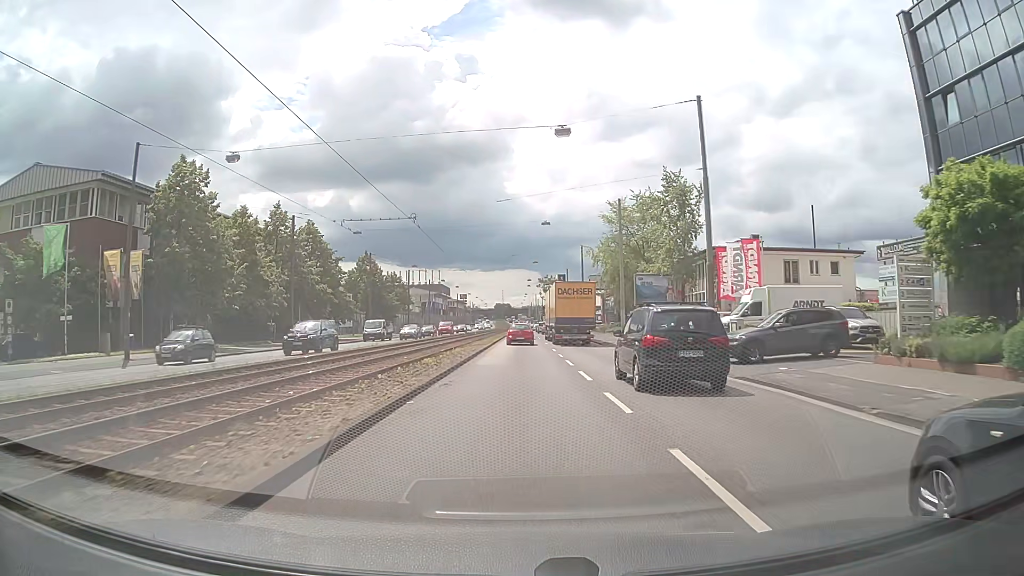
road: primary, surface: asphalt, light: Day
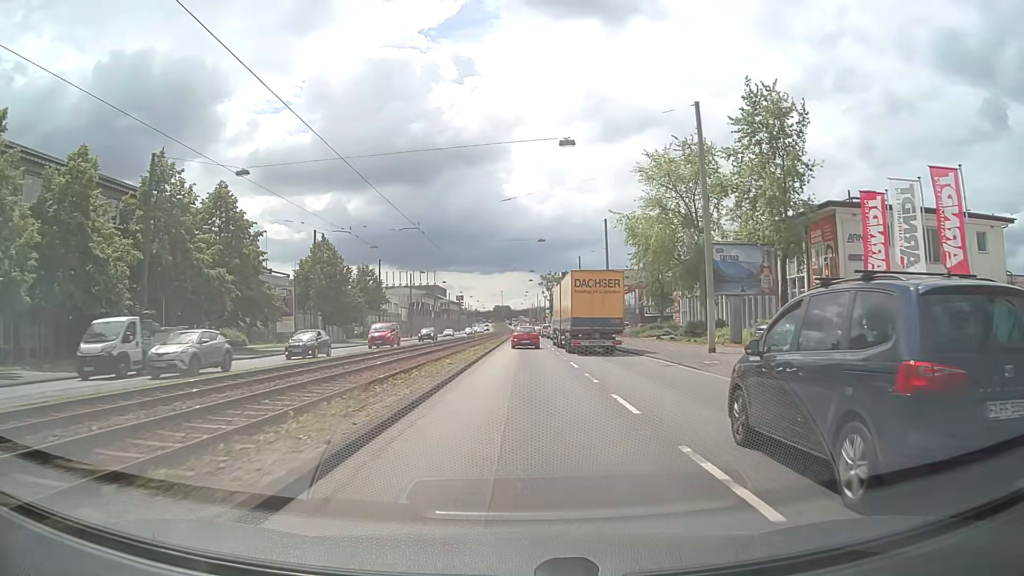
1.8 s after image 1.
(-0.1, +23.7) m; 0°
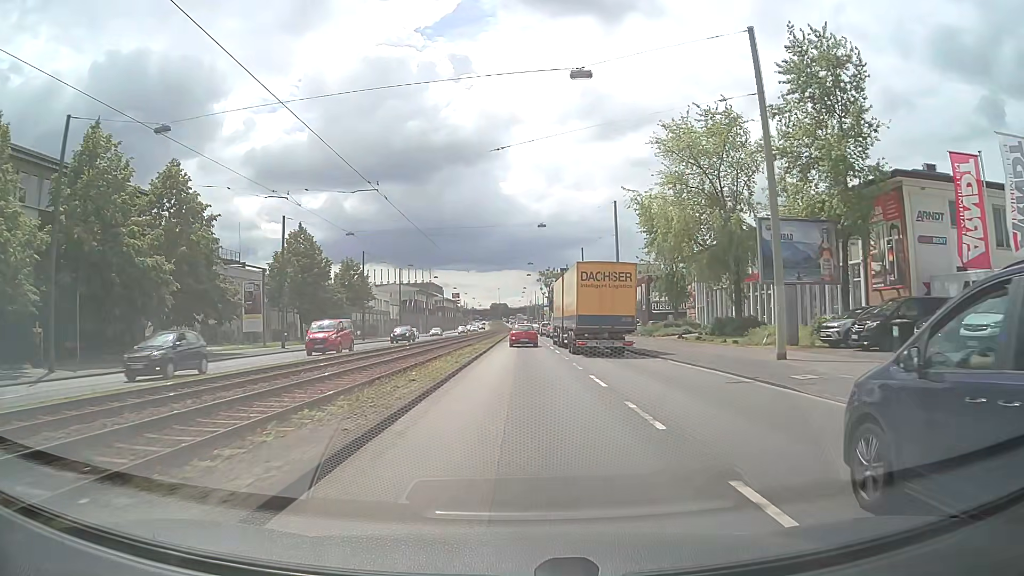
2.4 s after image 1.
(0.0, +7.9) m; 0°
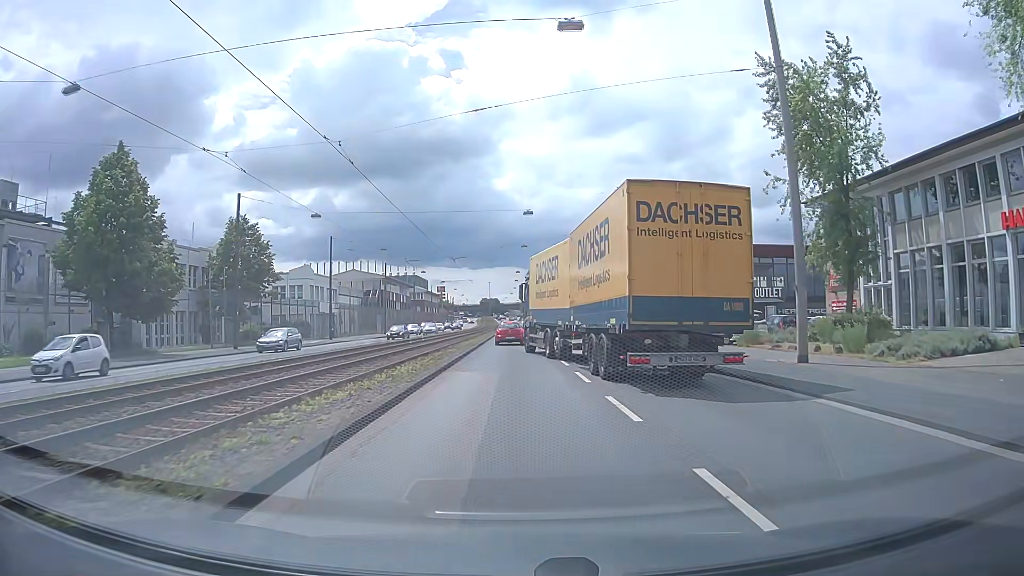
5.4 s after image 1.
(+0.3, +35.3) m; 0°
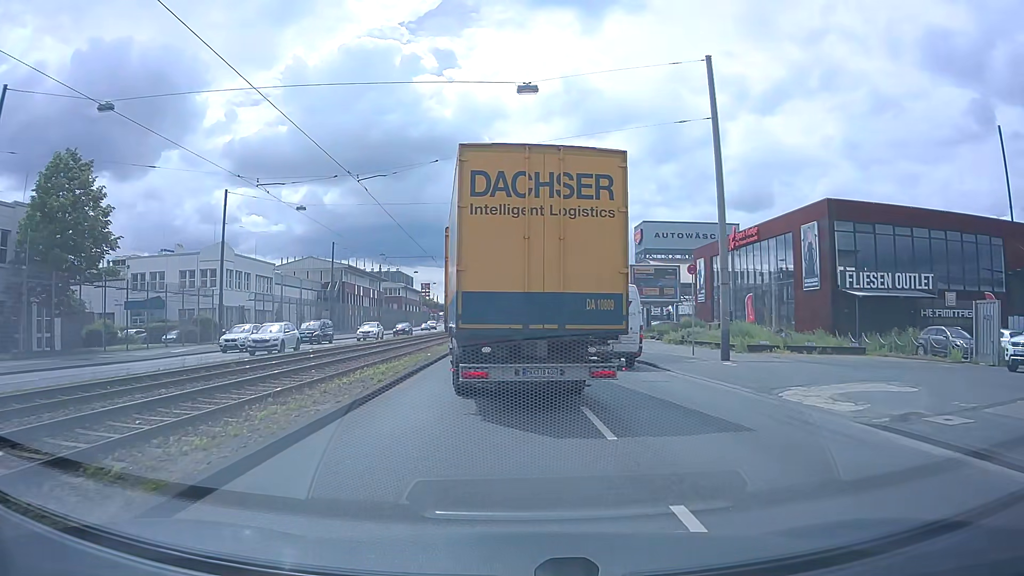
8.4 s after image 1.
(+0.2, +24.8) m; +1°
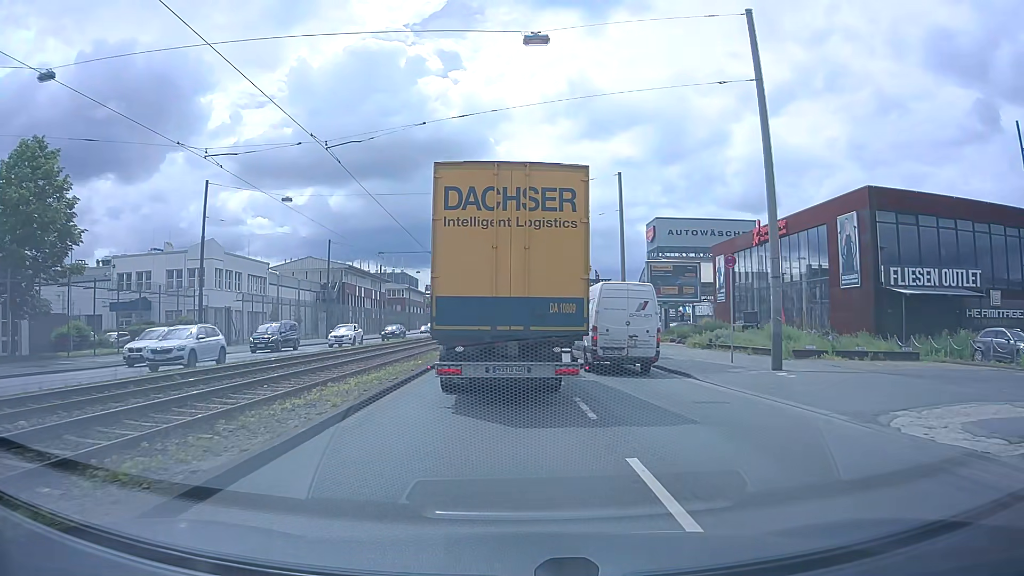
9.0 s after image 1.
(0.0, +4.1) m; 0°
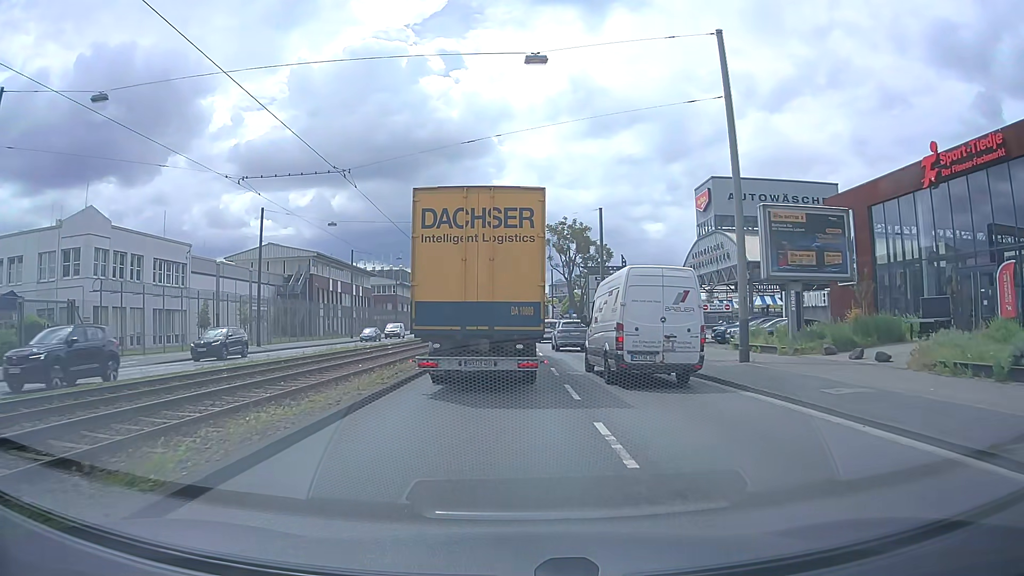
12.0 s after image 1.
(-0.3, +21.6) m; -1°
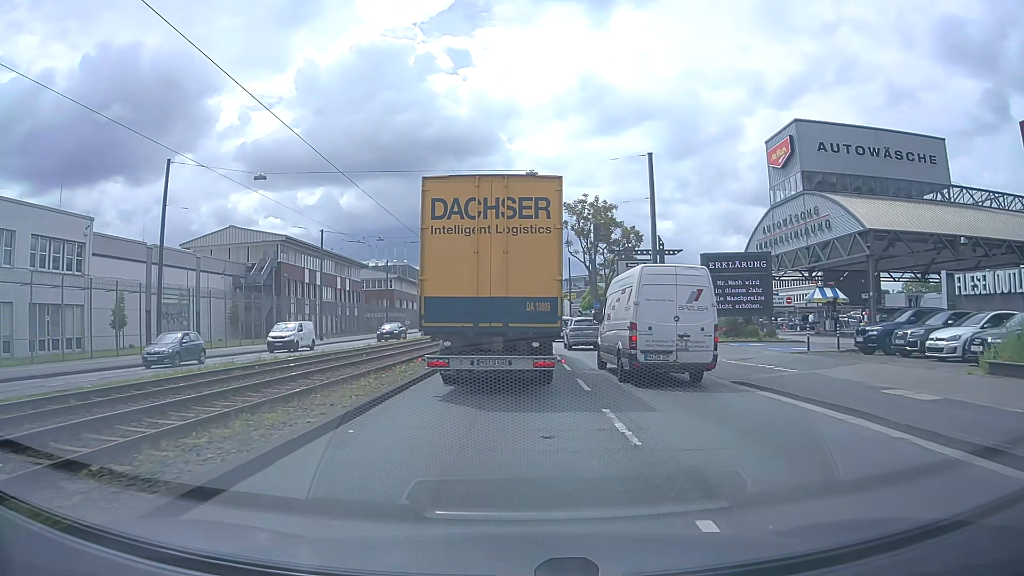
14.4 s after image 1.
(0.0, +16.8) m; -1°
(0, +10) (0, +20) (0, +30) (0, +40) (0, +50) (0, +60) (0, +70) (0, +80) (0, +90) (0, +100) m
